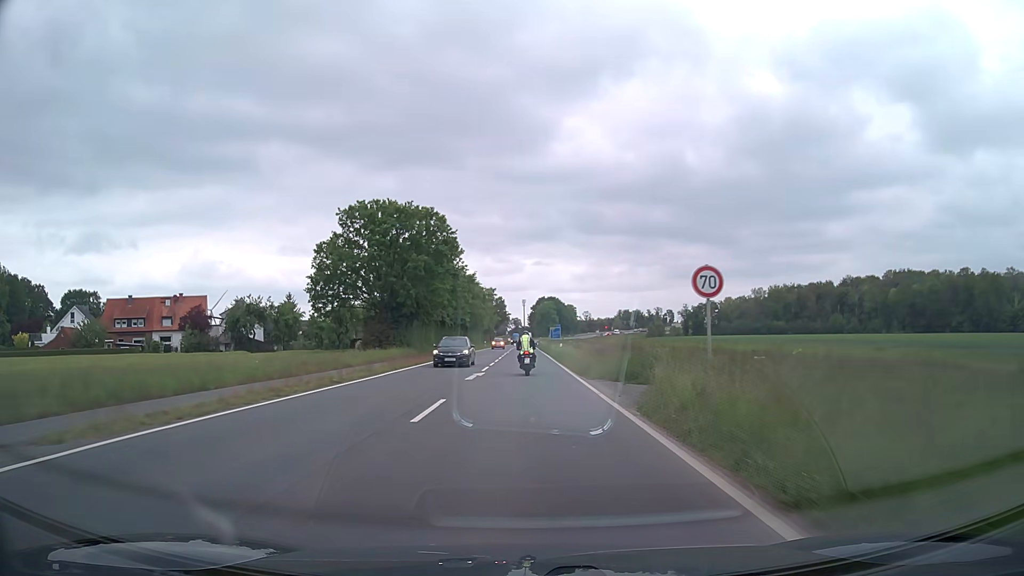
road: secondary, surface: asphalt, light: Day
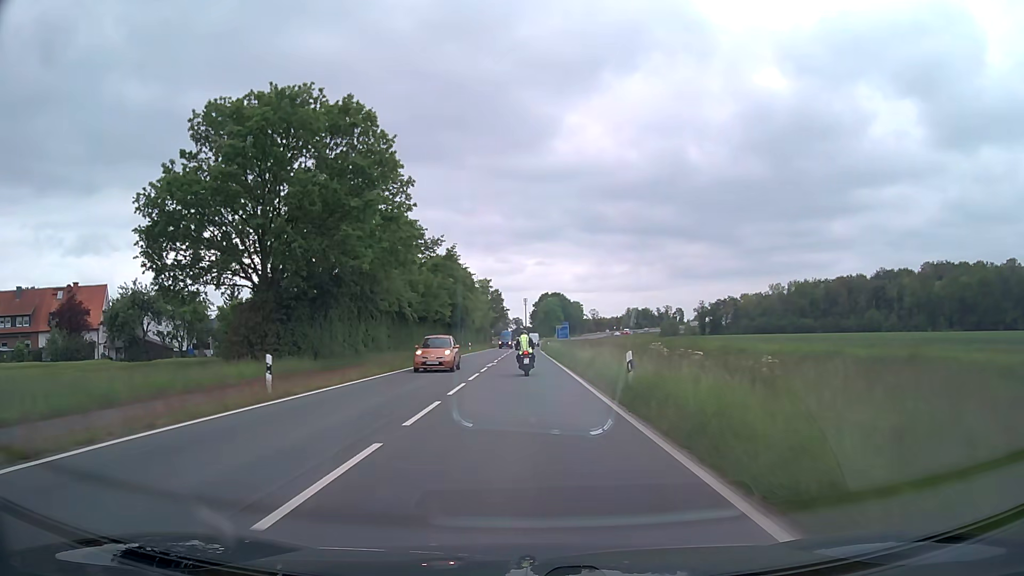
(-0.1, +30.3) m; 0°
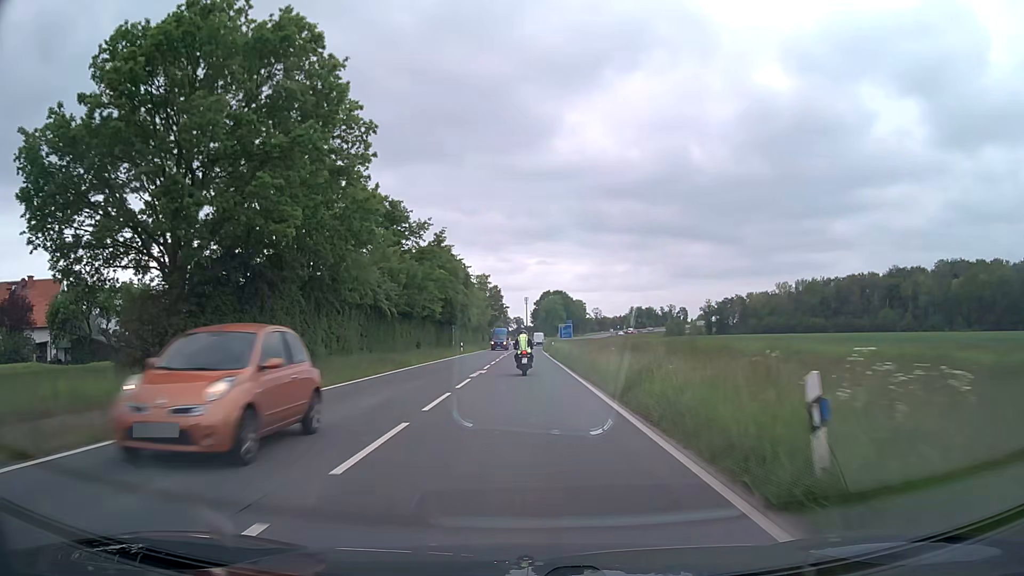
(0.0, +10.0) m; 0°
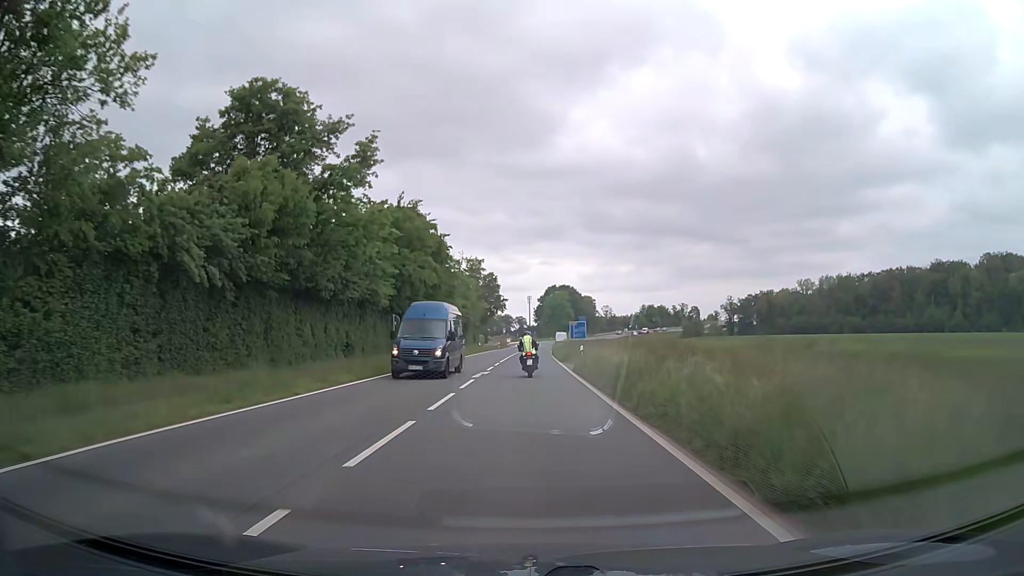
(-0.1, +29.6) m; 0°
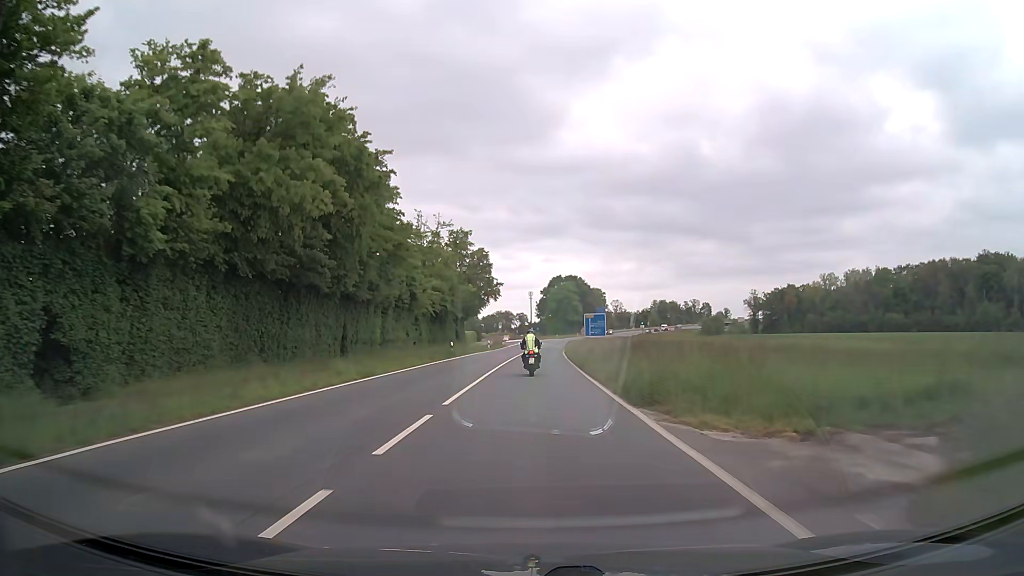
(-0.1, +29.1) m; 0°
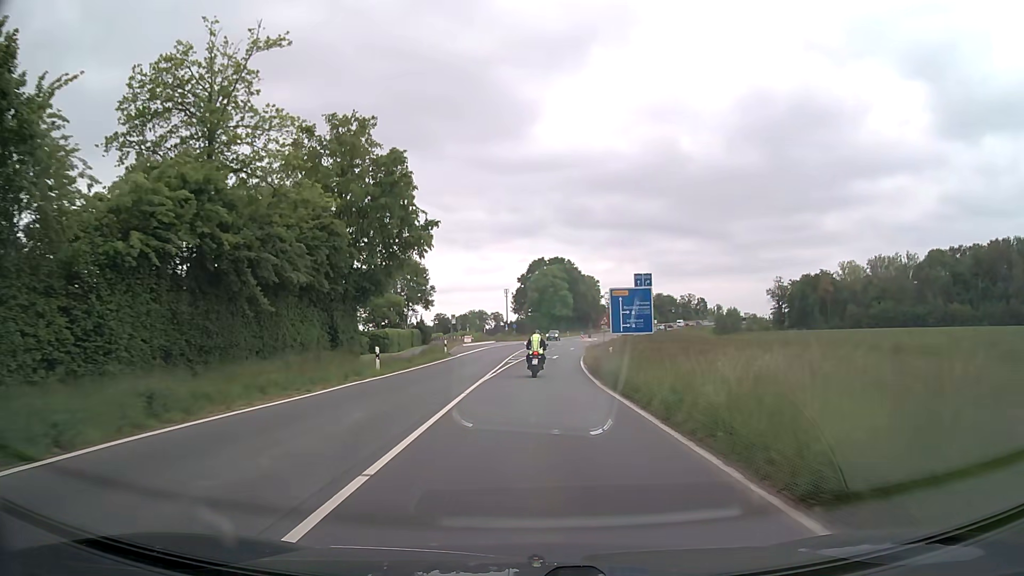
(+0.4, +47.7) m; +2°
(0, +10) (0, +20) (+1, +30) (+1, +40) (+2, +50) (+3, +60) (+4, +70) (+6, +80) (+8, +90) (+9, +99) m
